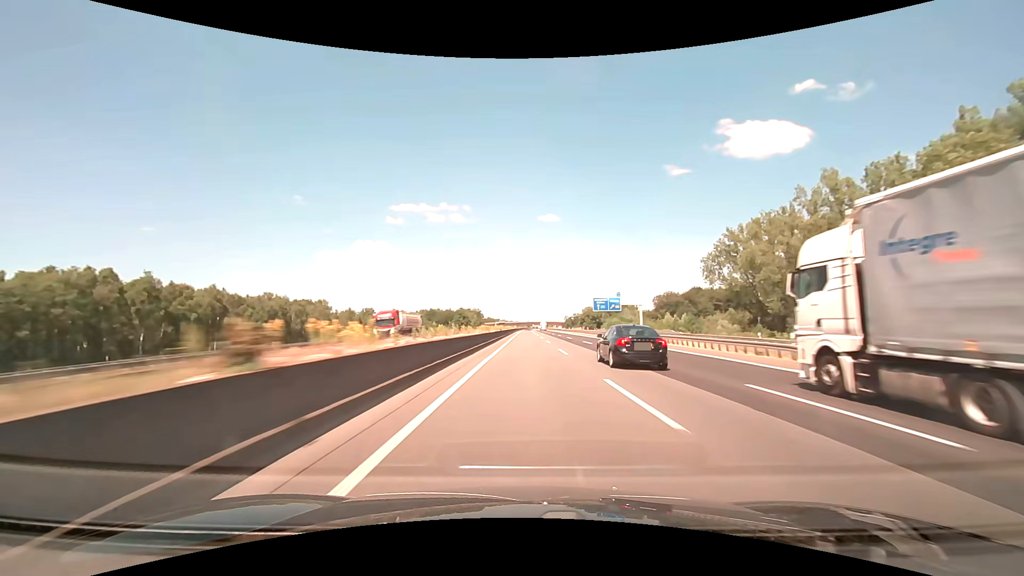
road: motorway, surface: asphalt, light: Day
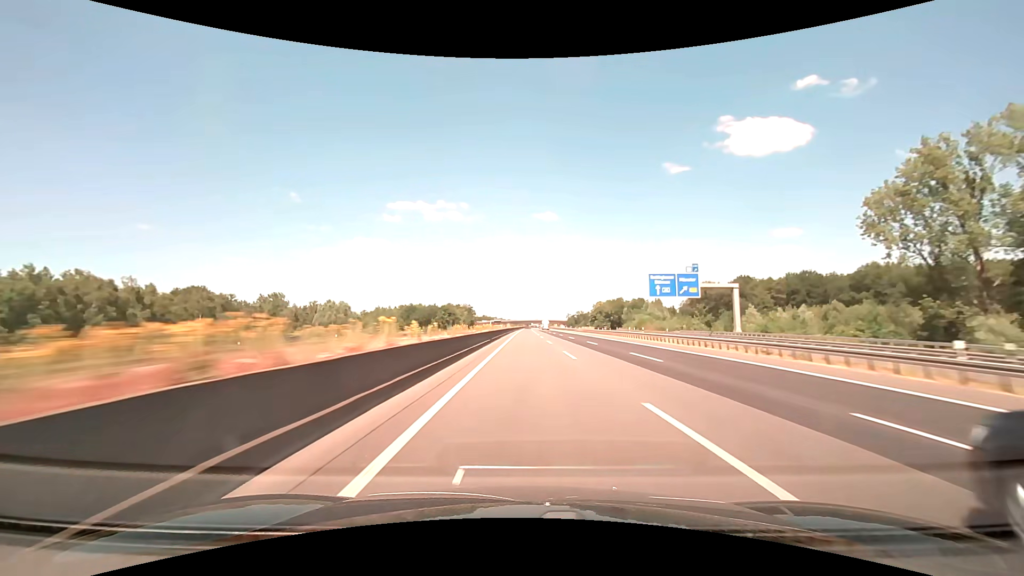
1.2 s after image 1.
(0.0, +57.1) m; 0°
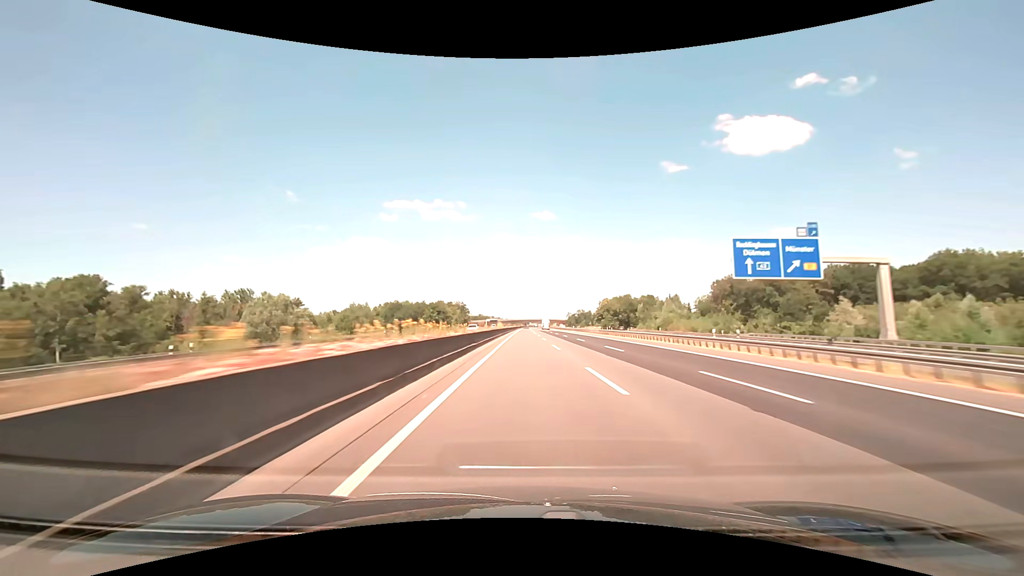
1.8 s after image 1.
(+0.1, +28.6) m; 0°
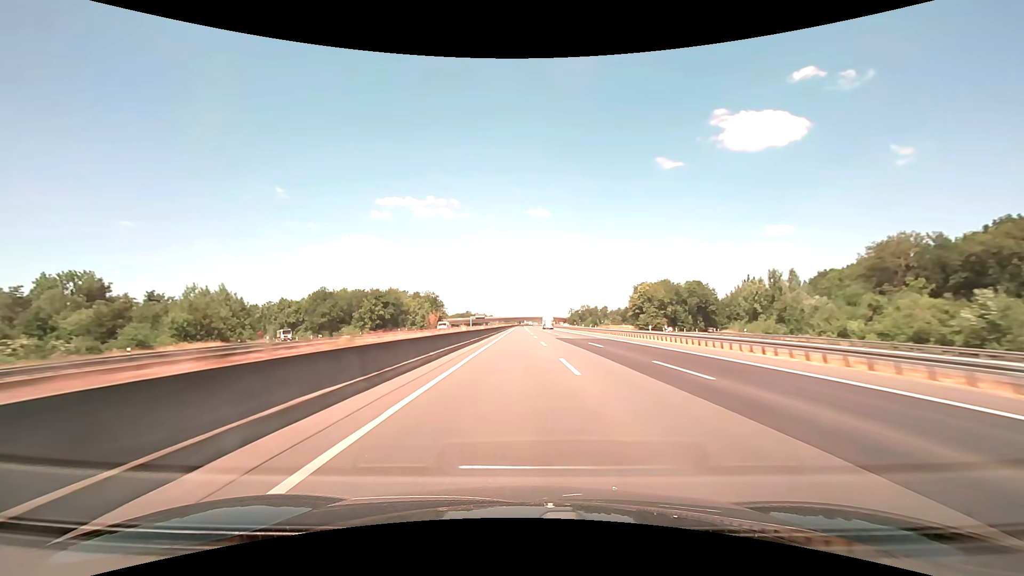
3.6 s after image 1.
(+0.4, +85.8) m; +1°
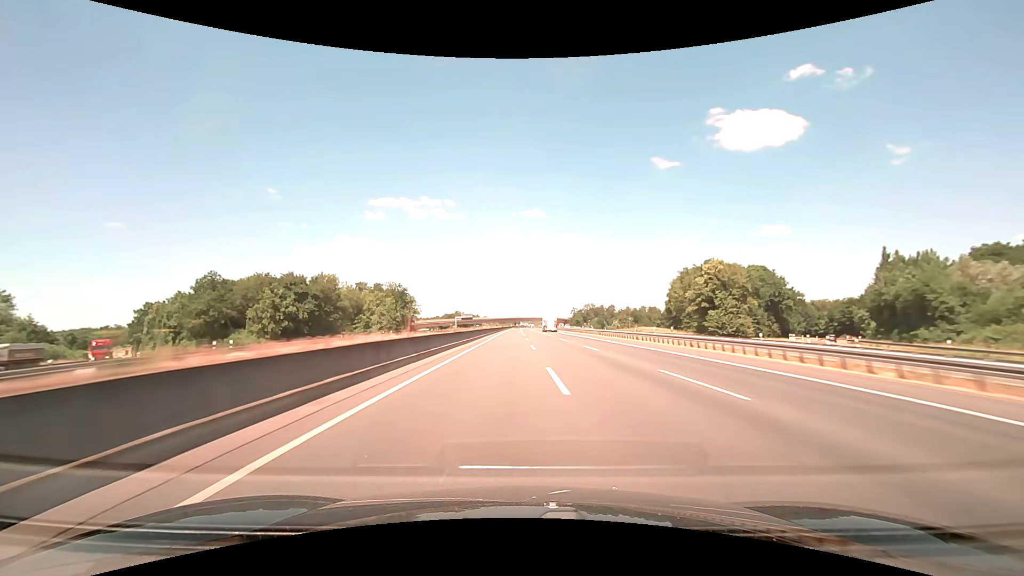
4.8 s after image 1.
(+0.2, +57.2) m; 0°
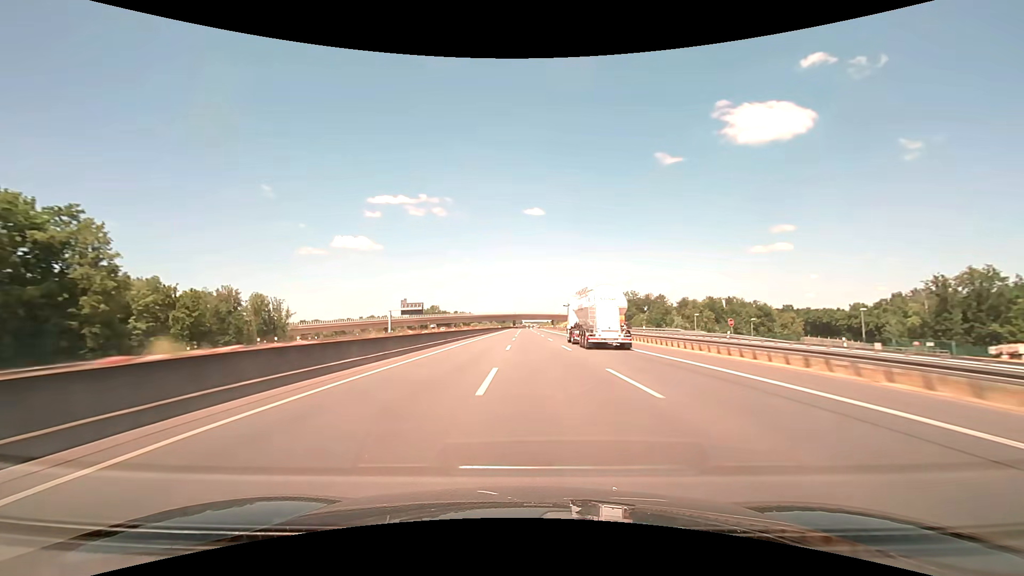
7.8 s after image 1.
(+0.1, +142.9) m; 0°
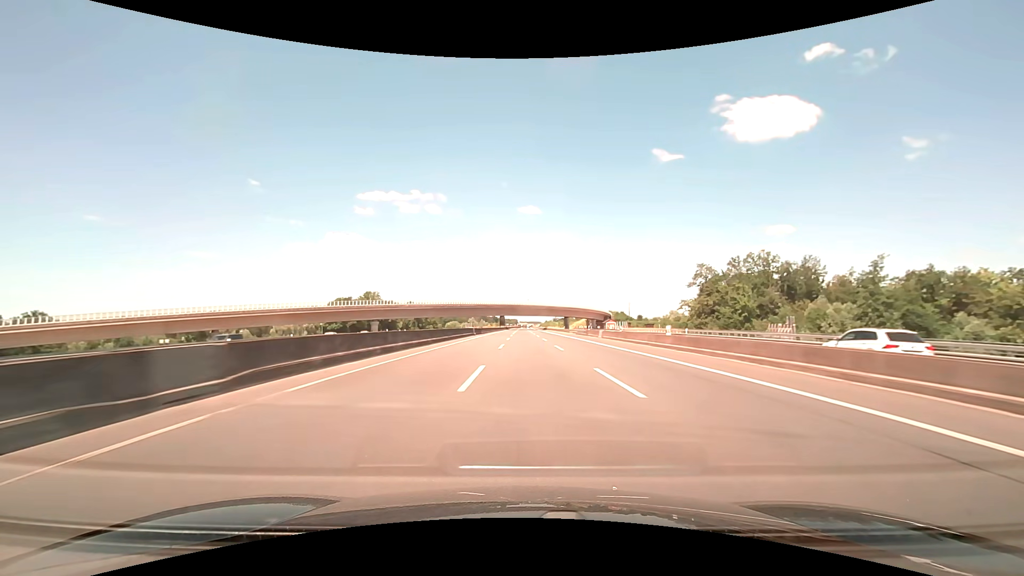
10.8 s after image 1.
(-0.2, +142.8) m; 0°
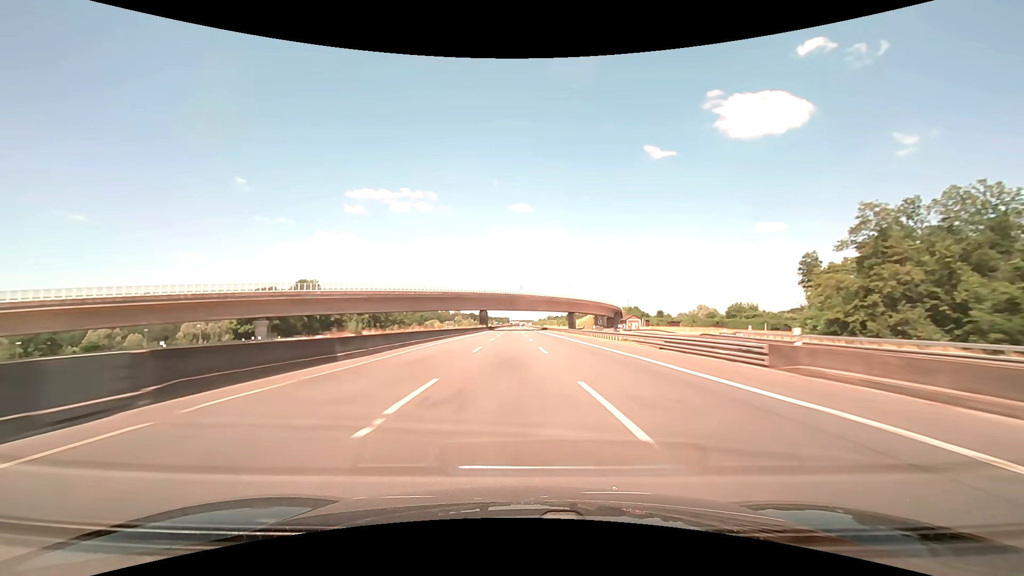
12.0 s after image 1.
(+0.4, +57.1) m; +1°
(0, +10) (0, +20) (0, +30) (0, +40) (0, +50) (0, +60) (0, +70) (0, +80) (0, +90) (0, +100) m
